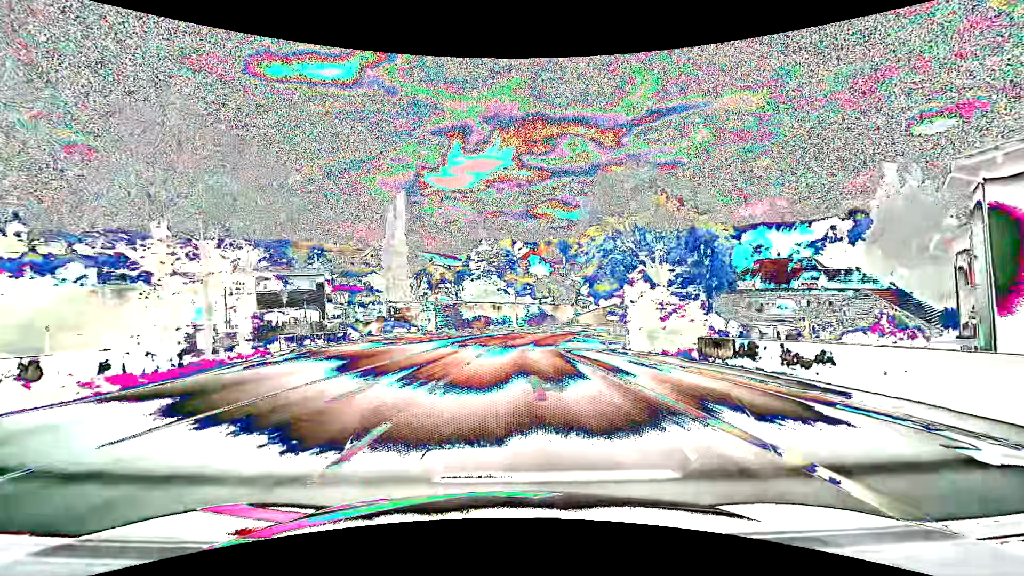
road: primary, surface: asphalt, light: Day
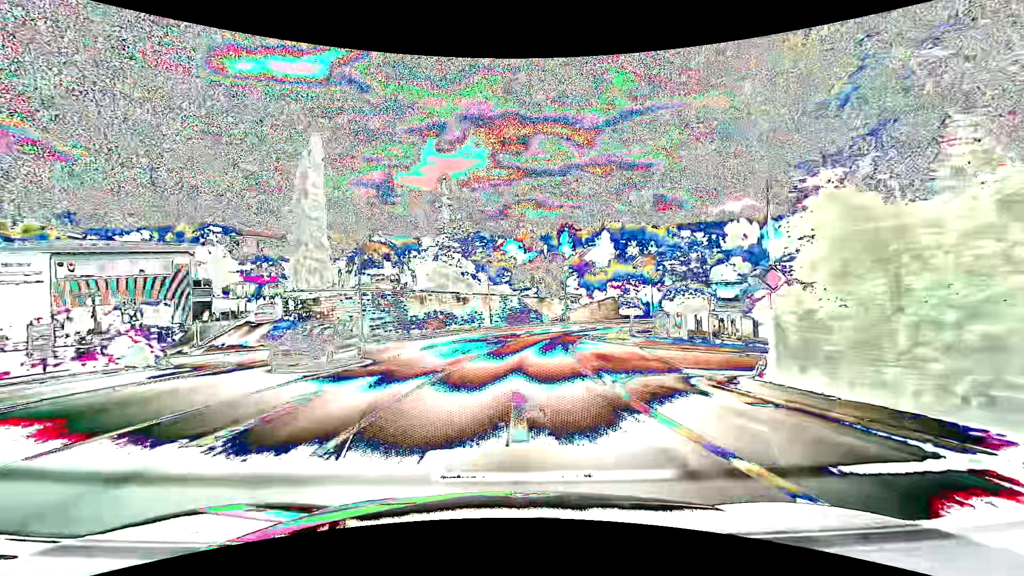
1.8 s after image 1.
(+0.4, +22.9) m; +3°
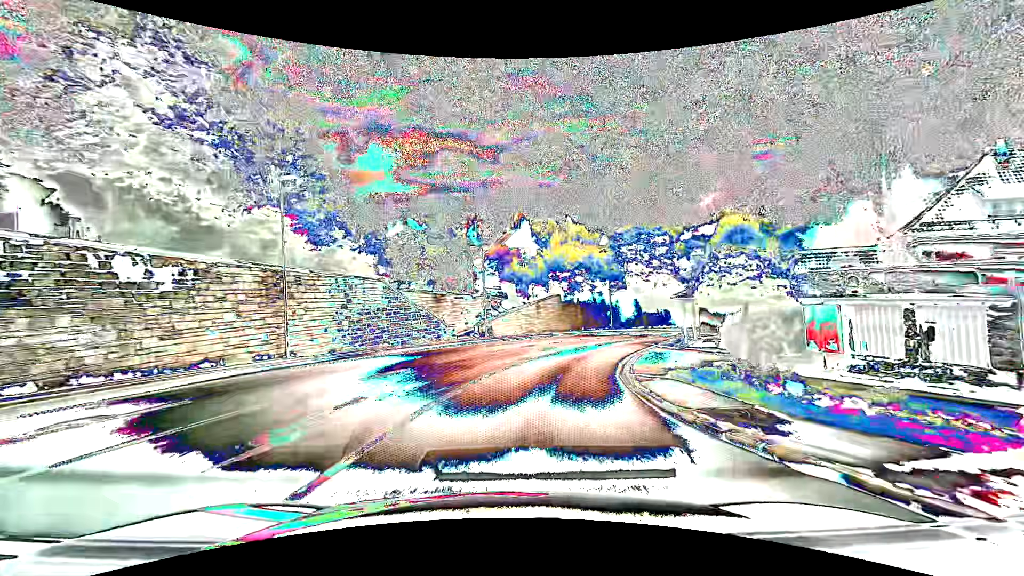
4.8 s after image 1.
(+2.8, +37.9) m; +11°
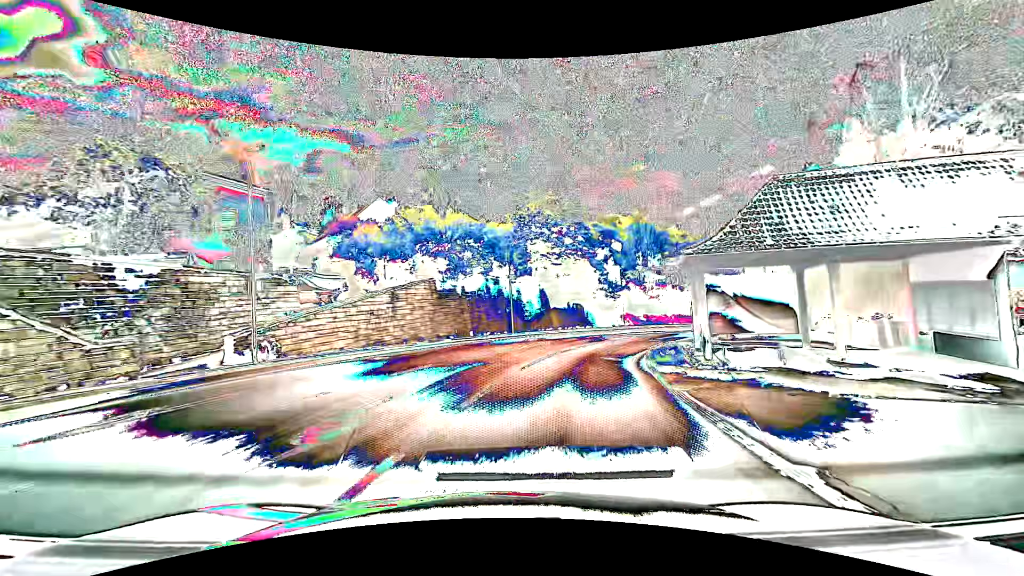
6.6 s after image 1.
(+2.6, +22.5) m; +13°
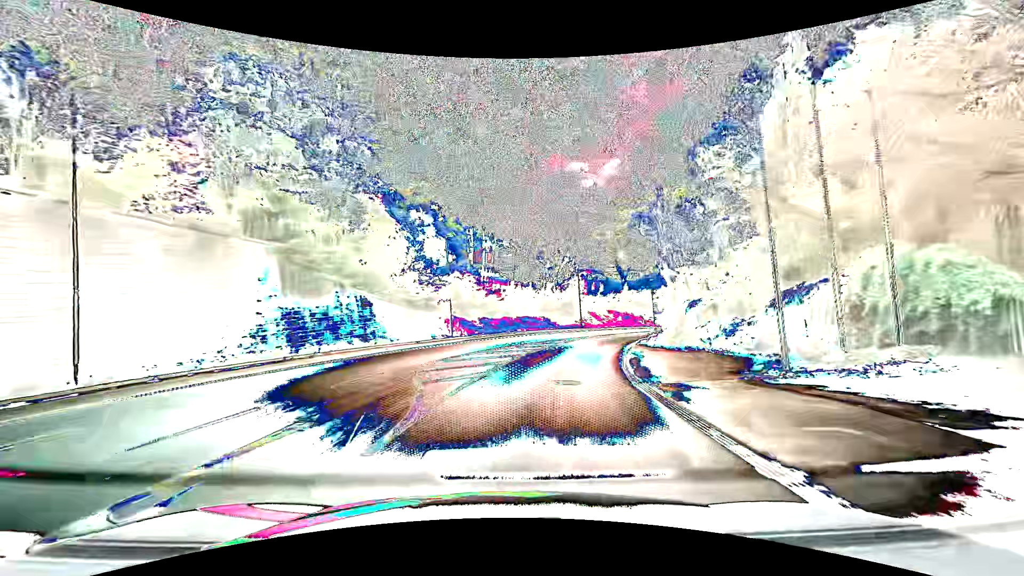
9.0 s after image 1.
(+5.7, +29.5) m; +20°
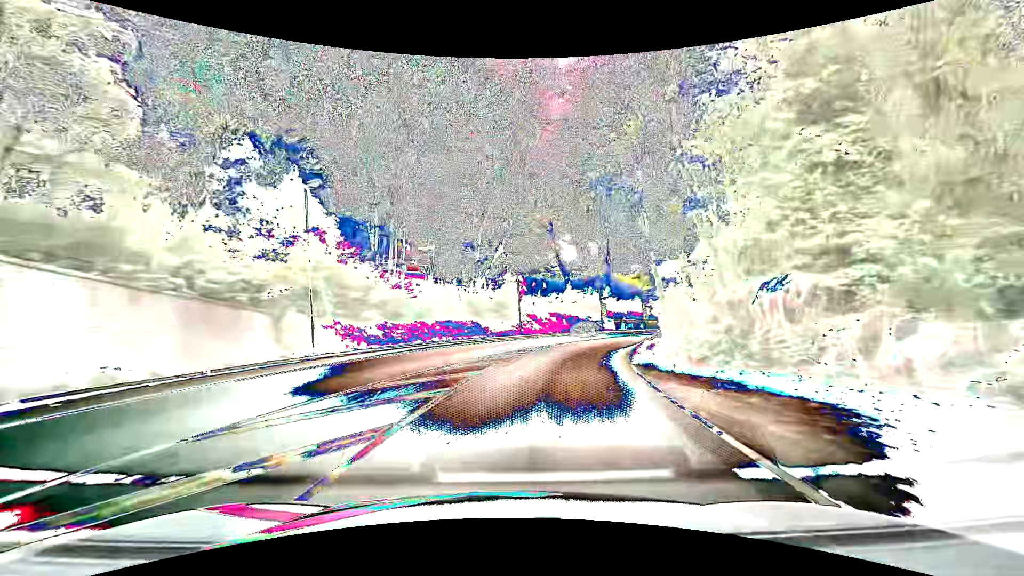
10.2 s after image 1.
(+1.1, +15.2) m; +8°
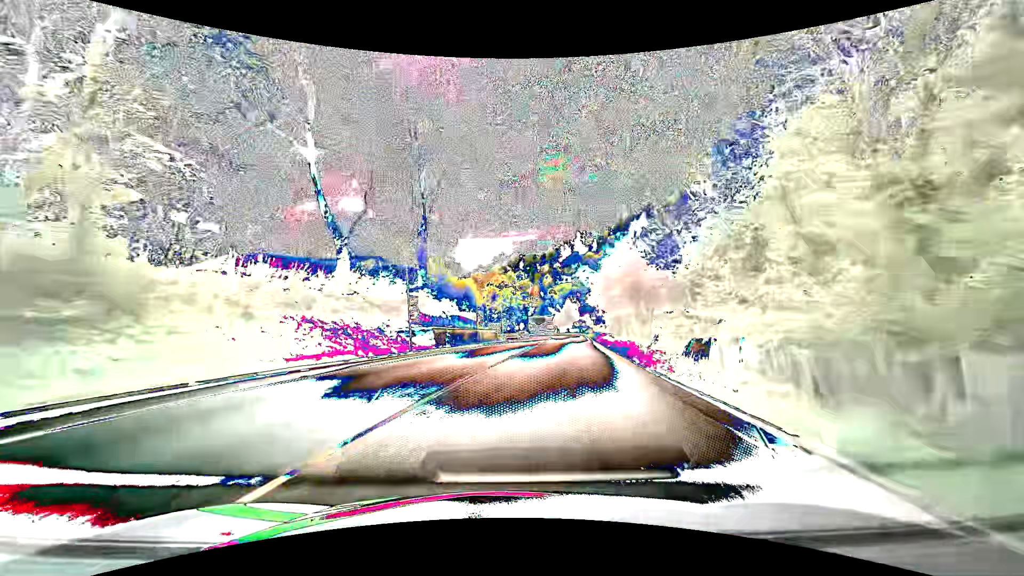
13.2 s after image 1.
(+6.9, +37.1) m; +21°
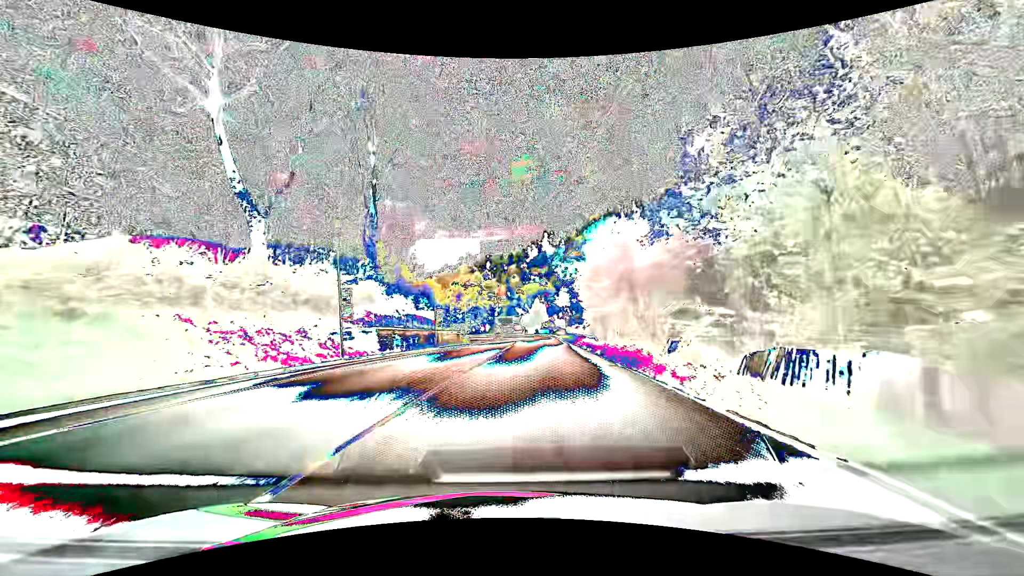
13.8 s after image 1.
(+0.3, +7.6) m; +4°
